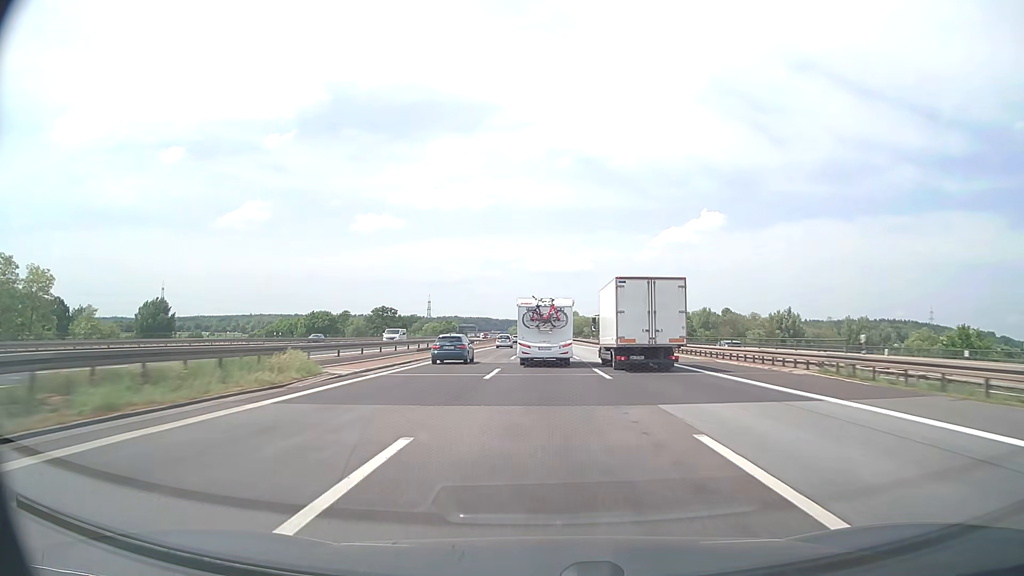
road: motorway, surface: asphalt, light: Day
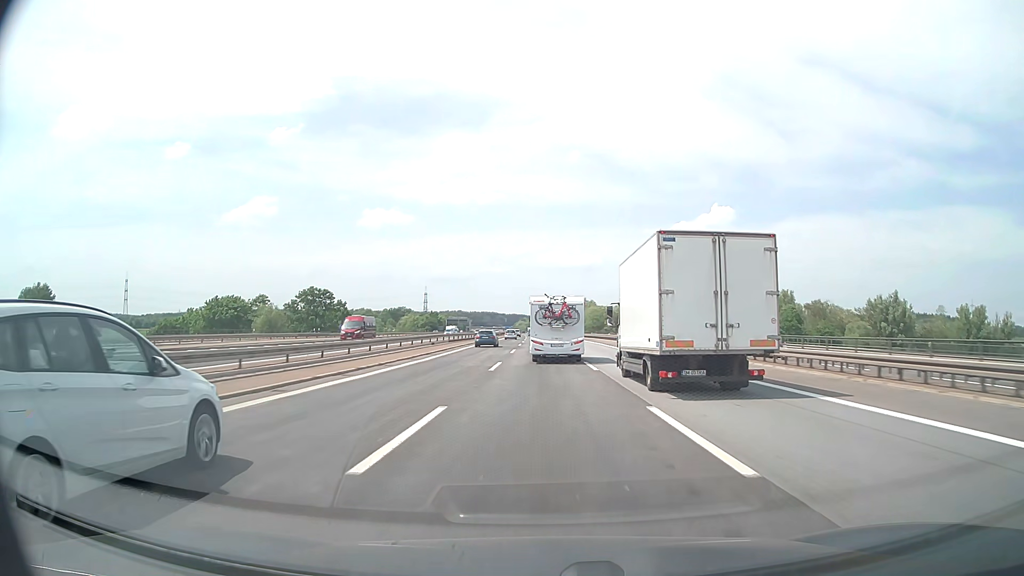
(-0.4, +85.9) m; -1°
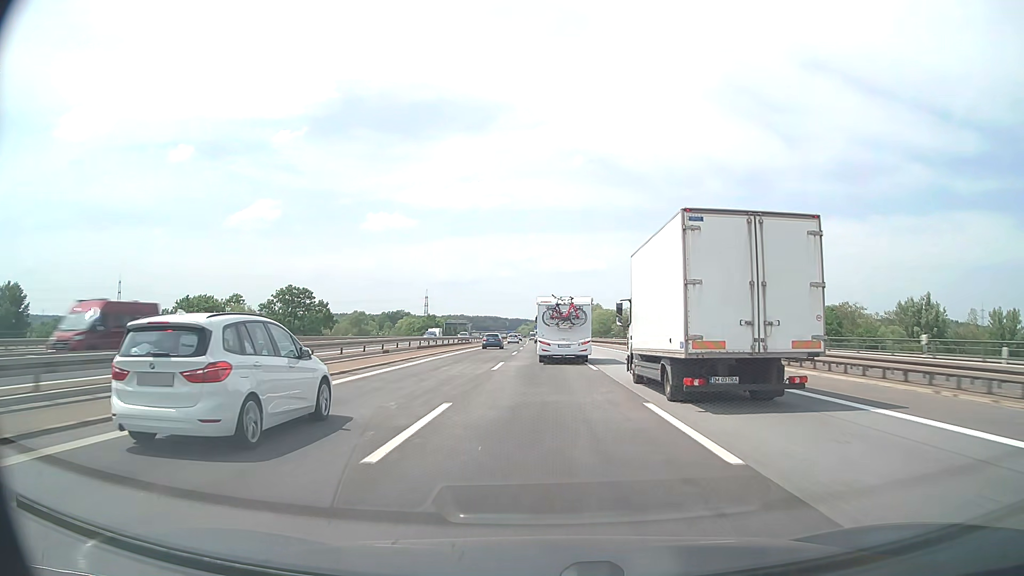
(0.0, +17.6) m; 0°
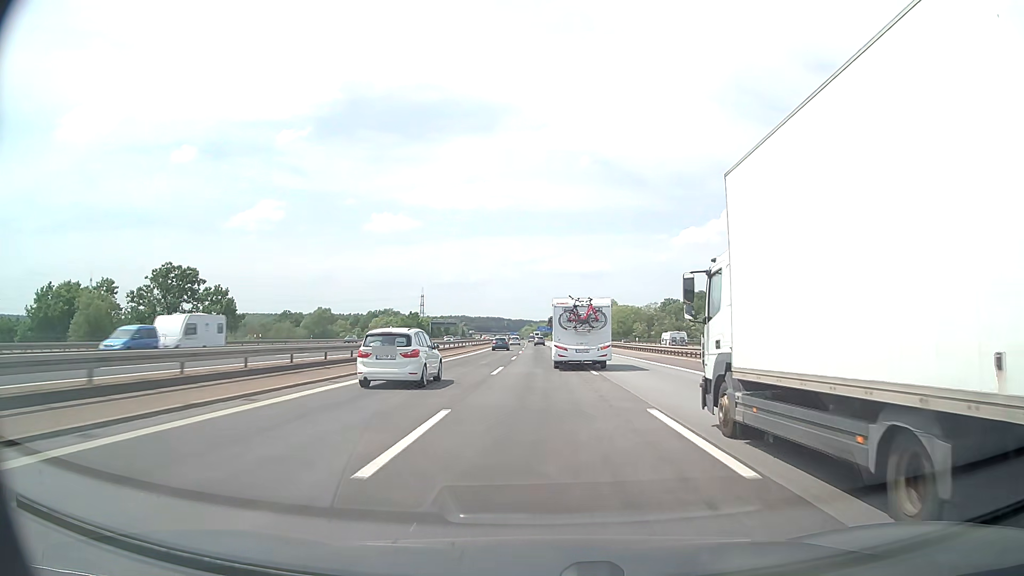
(-0.3, +54.6) m; 0°
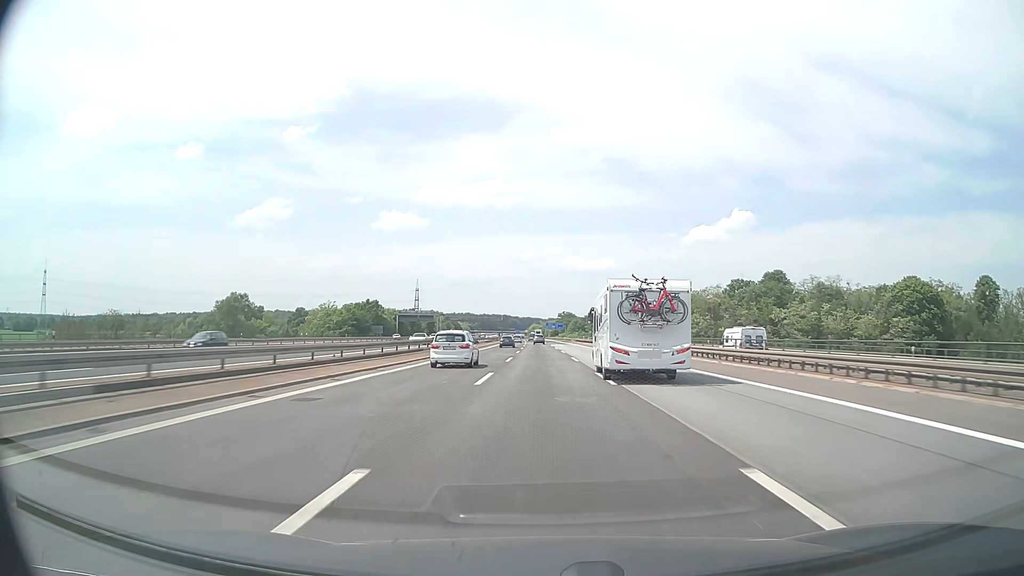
(-0.6, +77.9) m; -1°
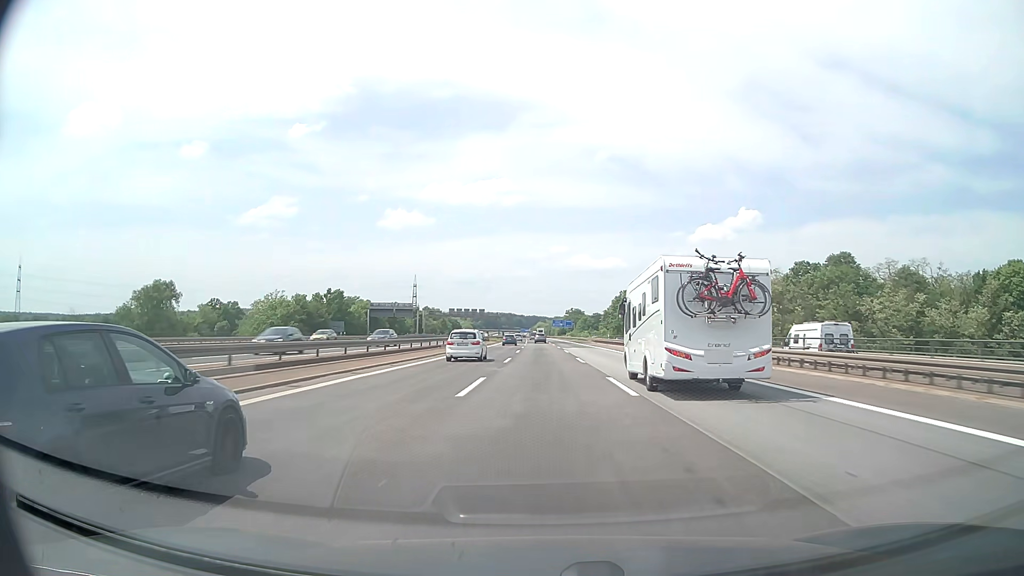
(-0.2, +39.6) m; 0°
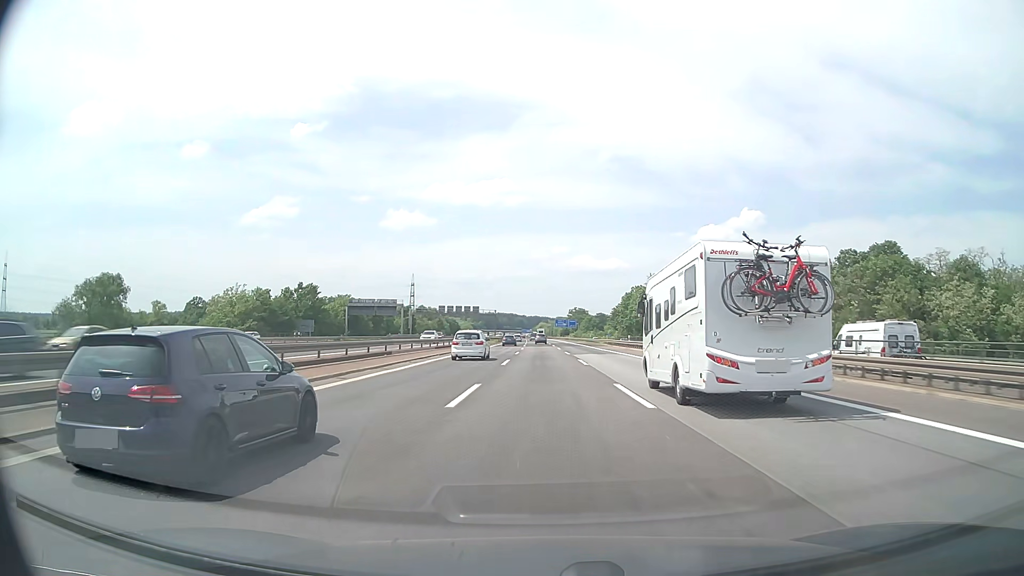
(0.0, +19.8) m; 0°
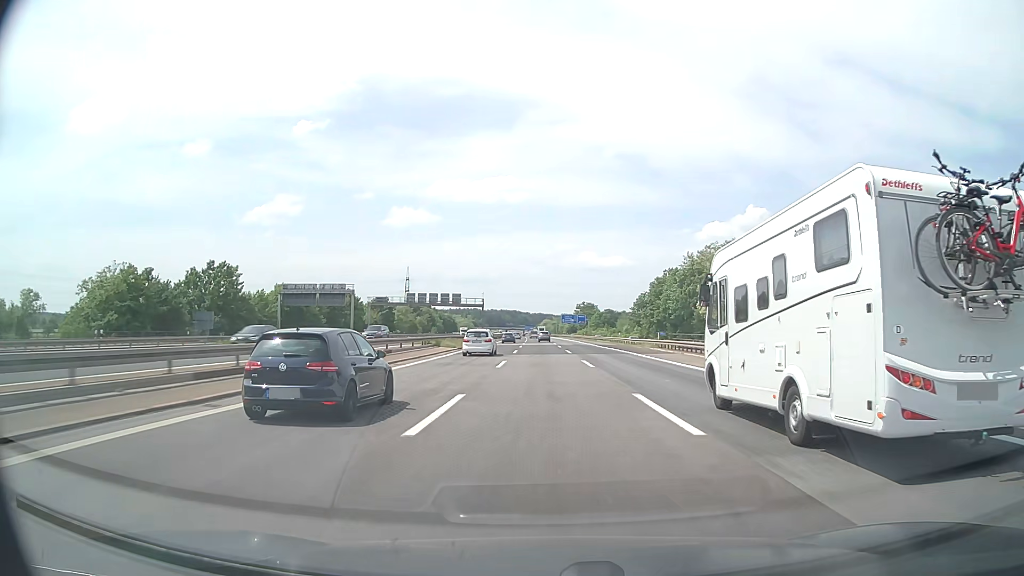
(-0.1, +39.6) m; 0°
(0, +10) (0, +20) (0, +30) (0, +40) (0, +50) (0, +60) (0, +70) (0, +80) (-1, +90) (-1, +100) m
